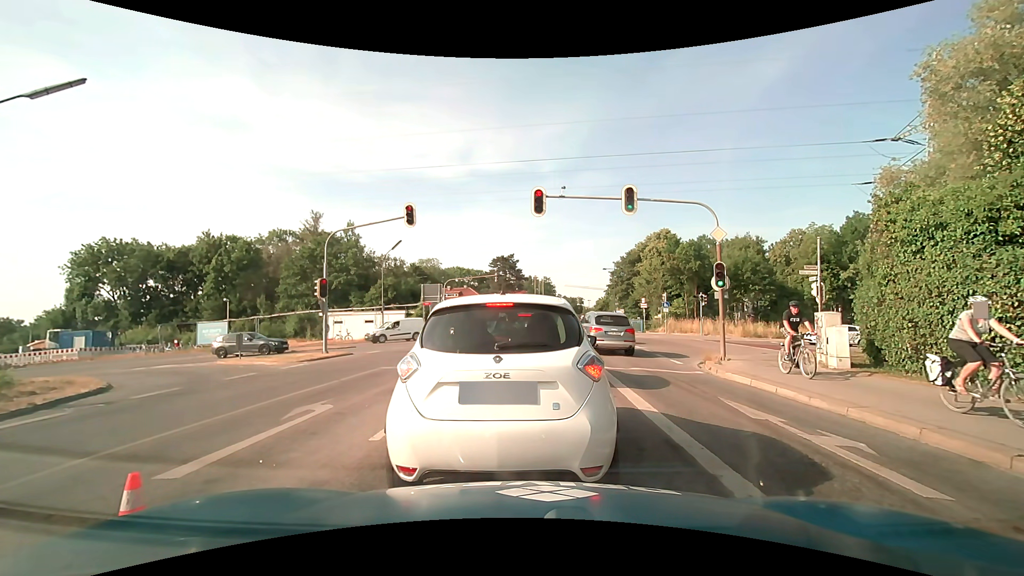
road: secondary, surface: asphalt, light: Day
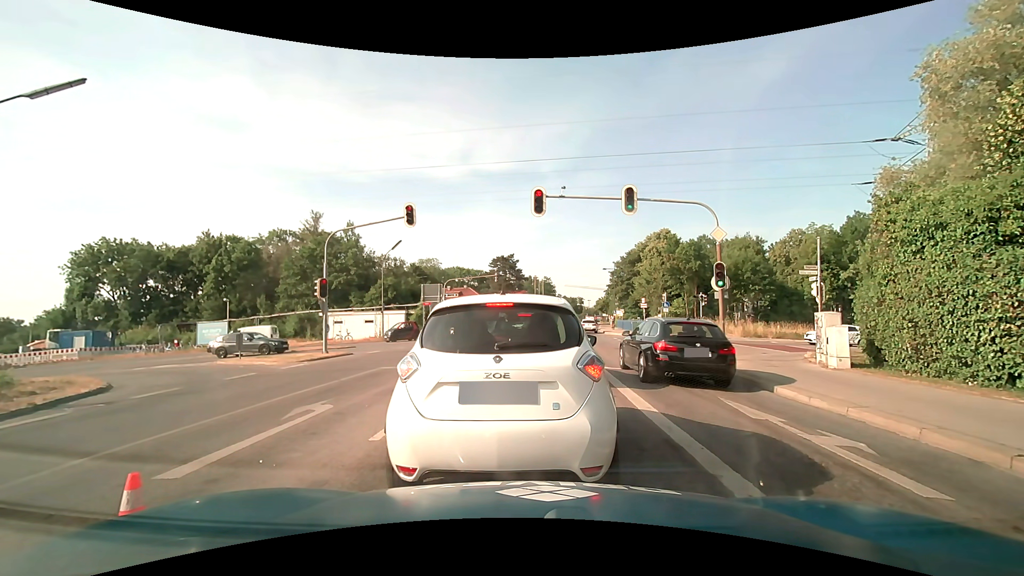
(0.0, 0.0) m; 0°
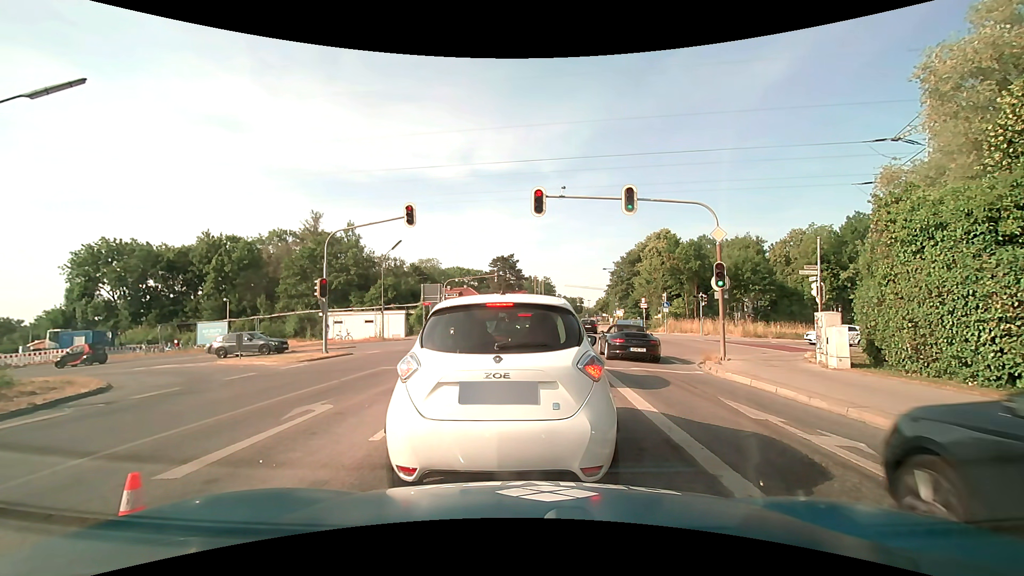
(0.0, 0.0) m; 0°
